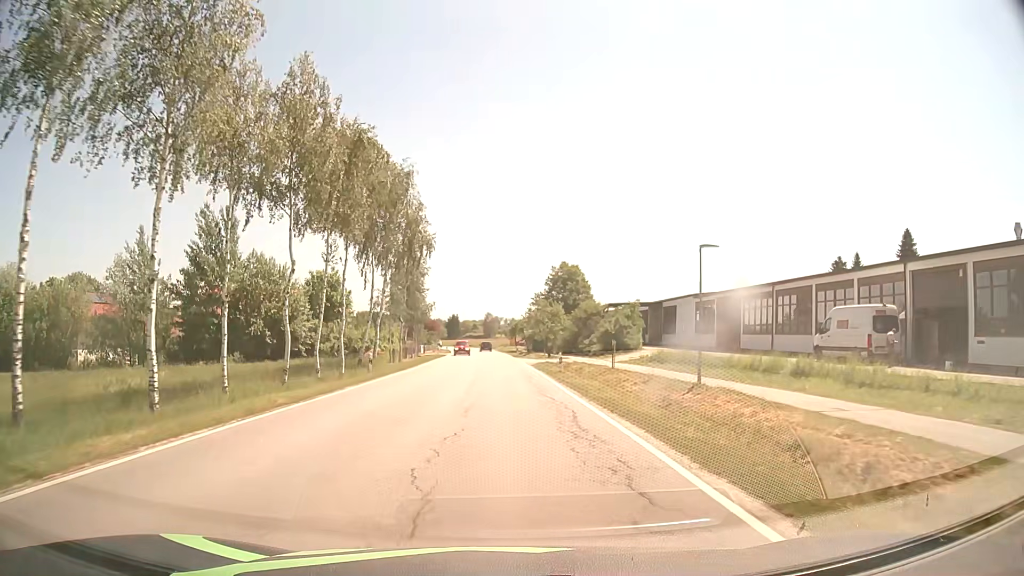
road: secondary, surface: asphalt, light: Day
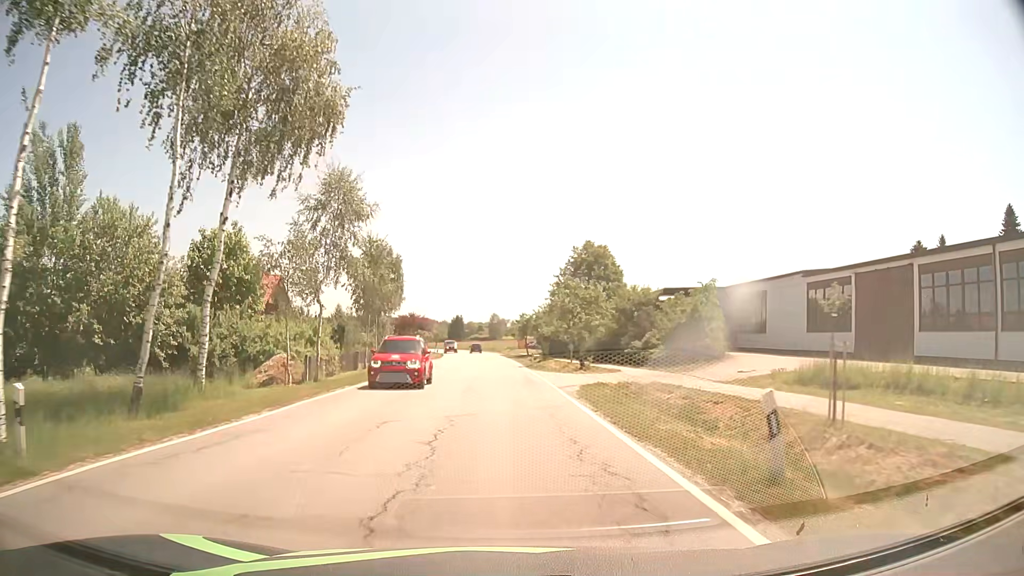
(-0.1, +23.0) m; 0°
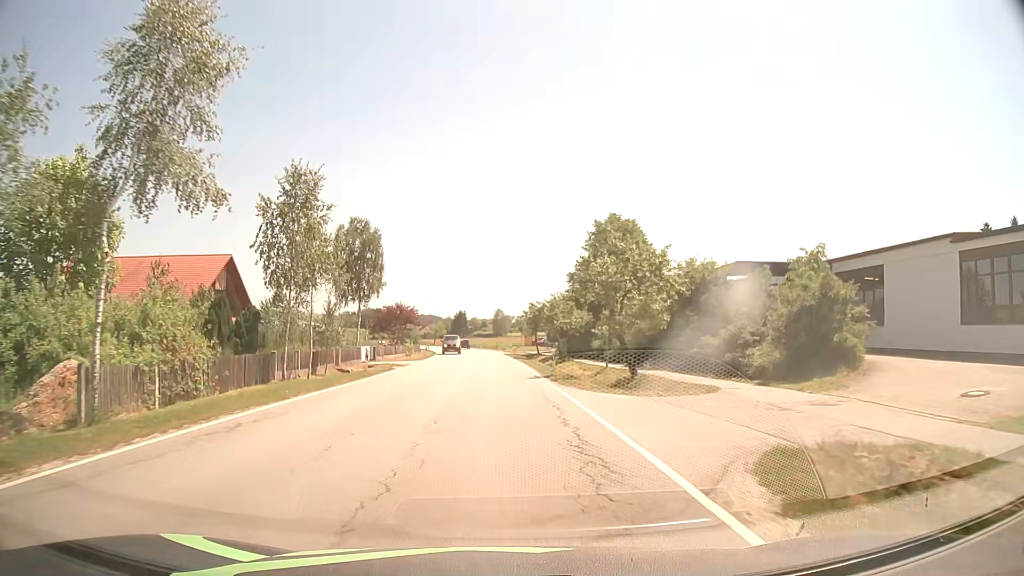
(-0.1, +15.2) m; 0°
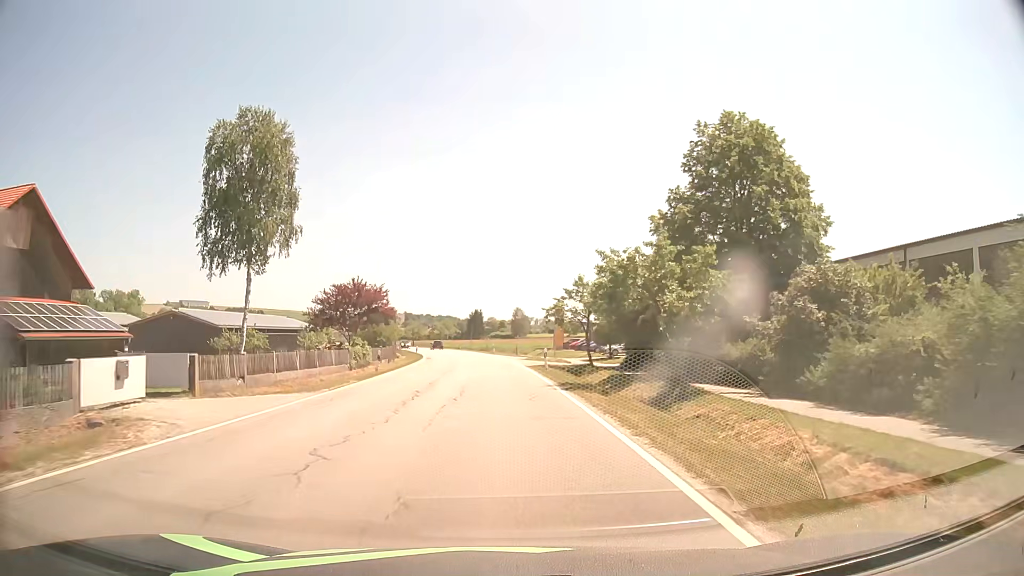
(-0.5, +30.4) m; -2°
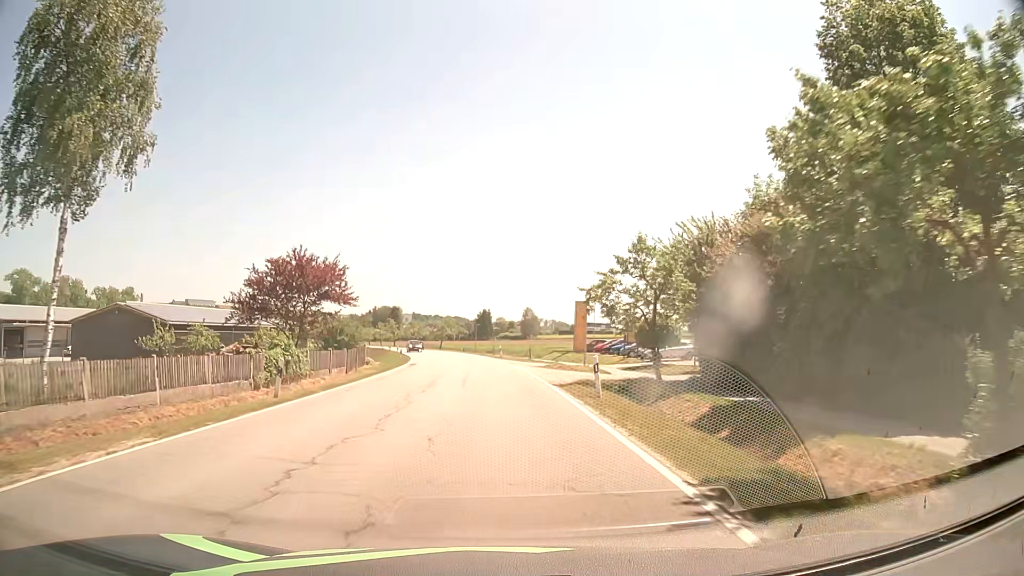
(-0.2, +15.2) m; -1°
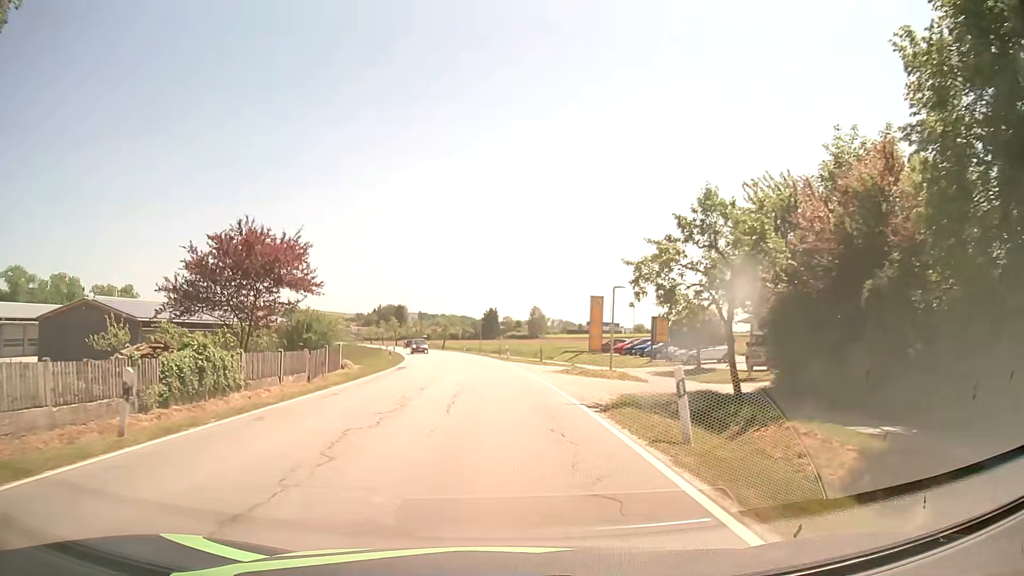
(-0.1, +7.6) m; 0°
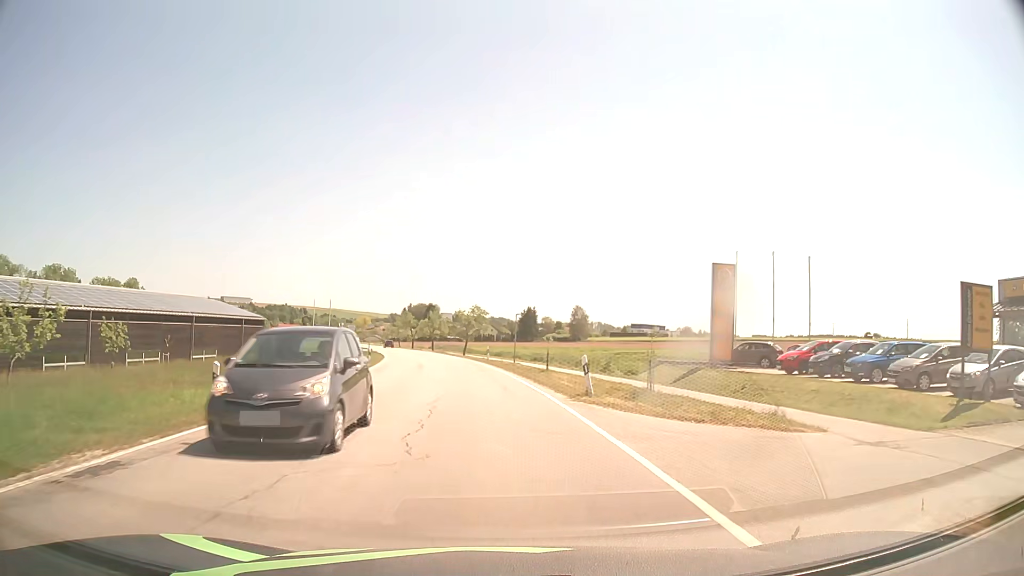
(-0.9, +30.4) m; -3°
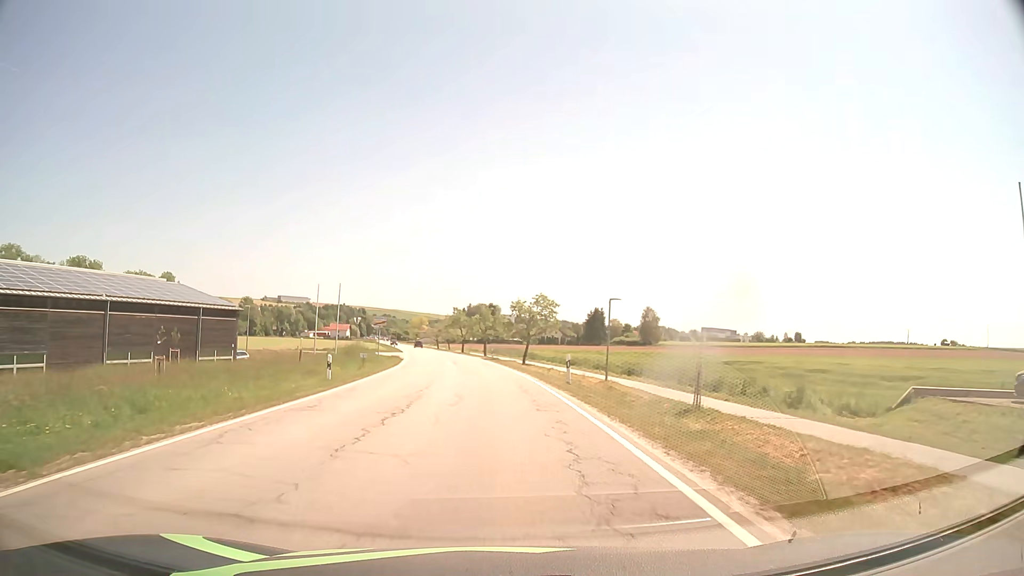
(-1.0, +22.8) m; -5°
(0, +10) (-1, +20) (-1, +30) (-2, +40) (-3, +50) (-4, +60) (-5, +70) (-7, +80) (-9, +89) (-10, +99) m
